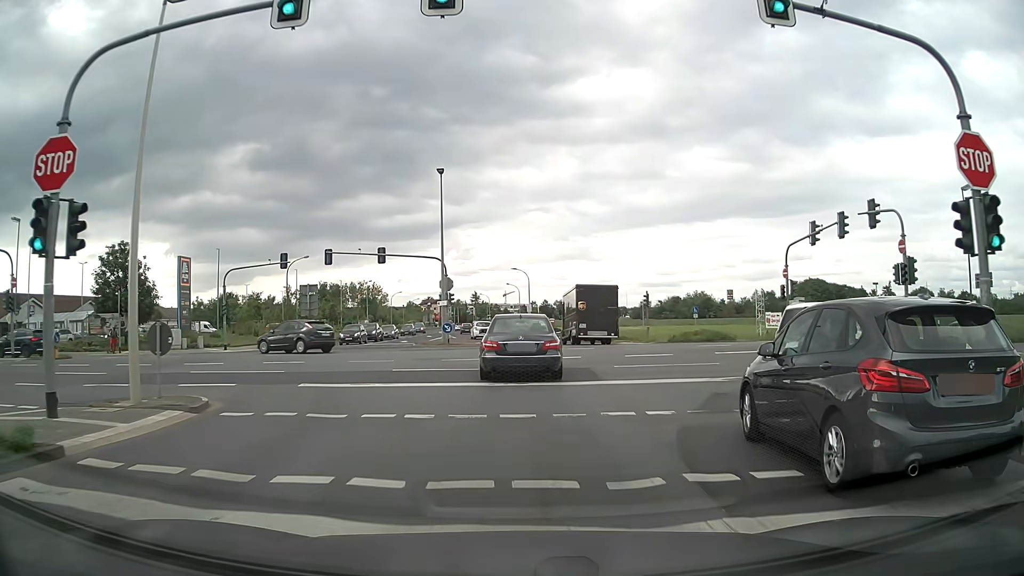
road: tertiary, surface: asphalt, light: Day
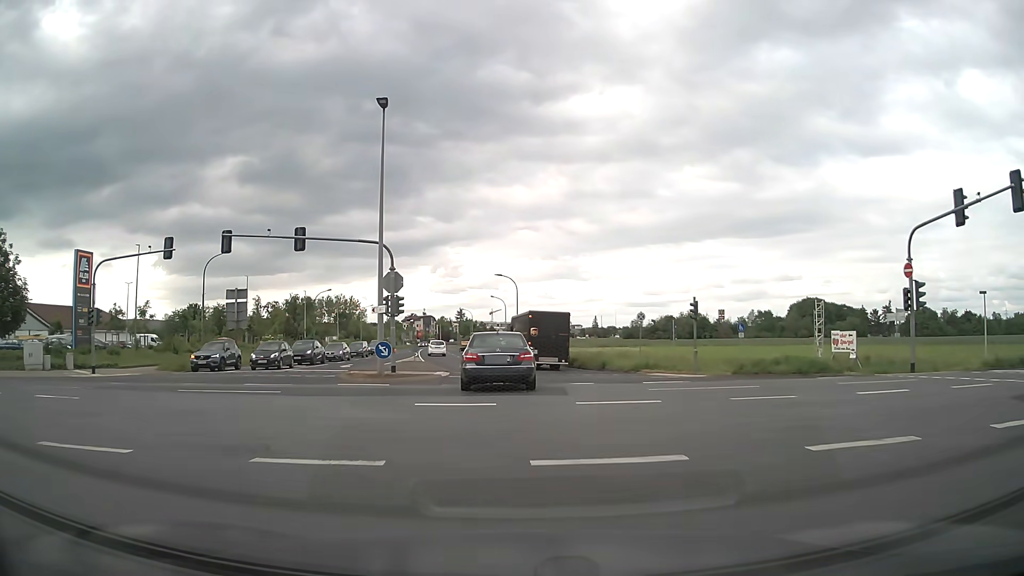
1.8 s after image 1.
(+0.1, +15.3) m; +1°
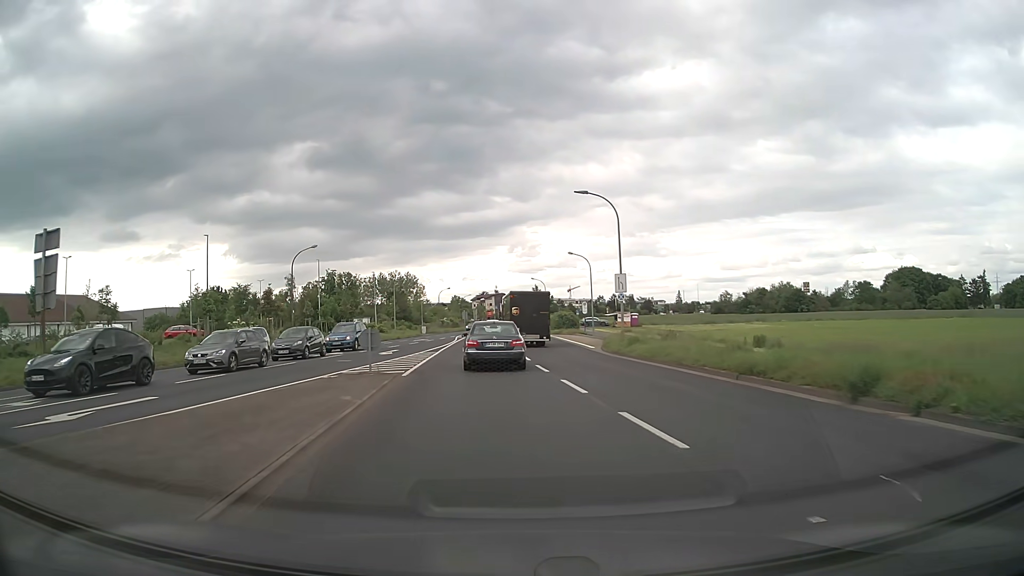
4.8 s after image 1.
(-1.0, +30.1) m; -6°
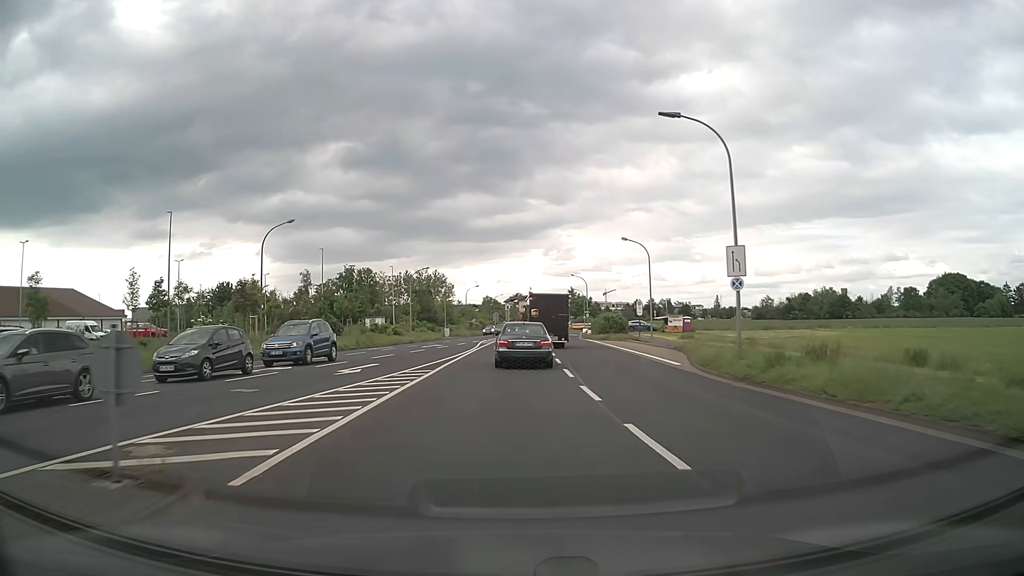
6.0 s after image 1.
(-0.5, +13.1) m; -3°
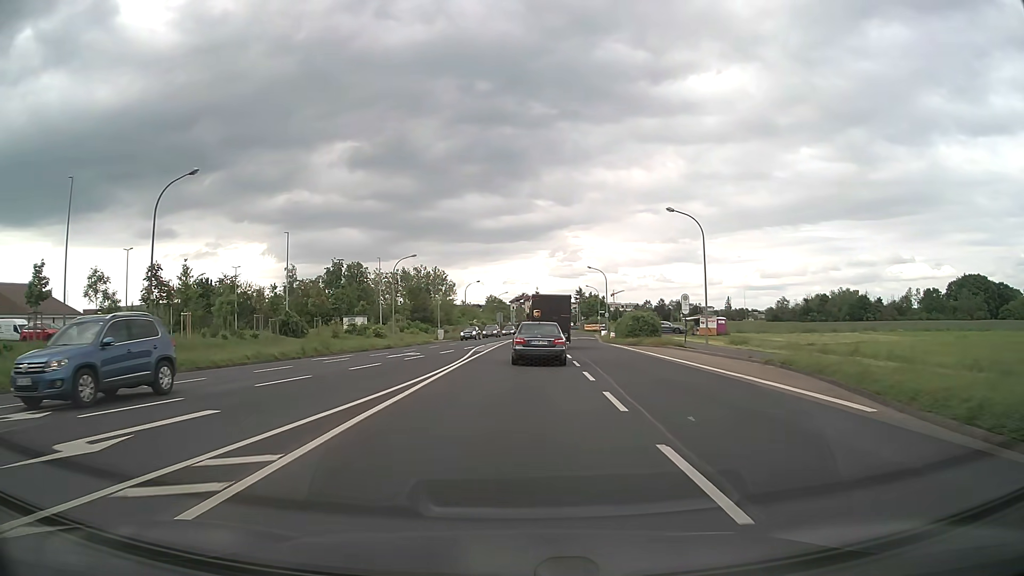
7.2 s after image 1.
(-0.1, +13.7) m; 0°
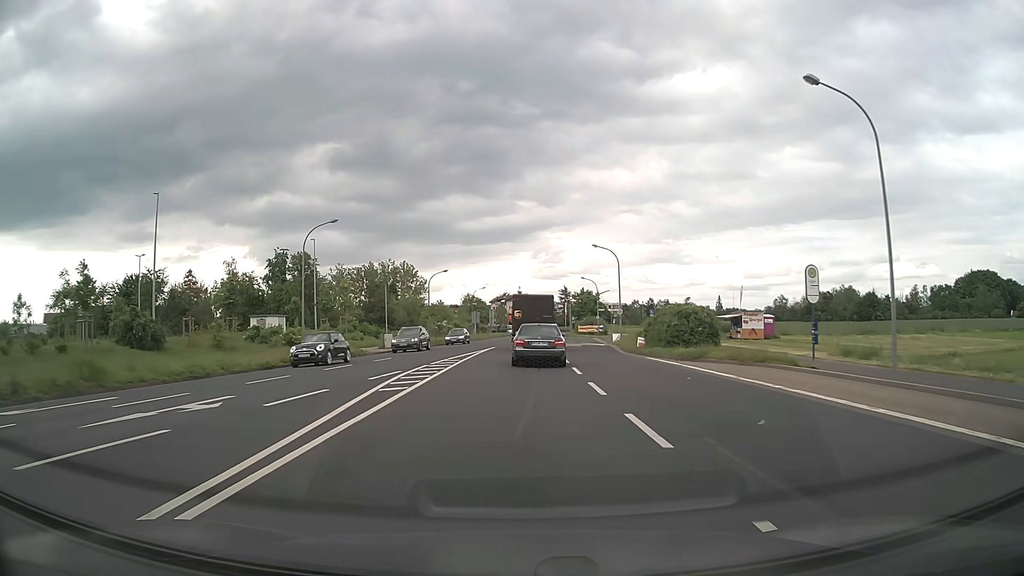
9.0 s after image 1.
(+0.2, +21.3) m; +1°
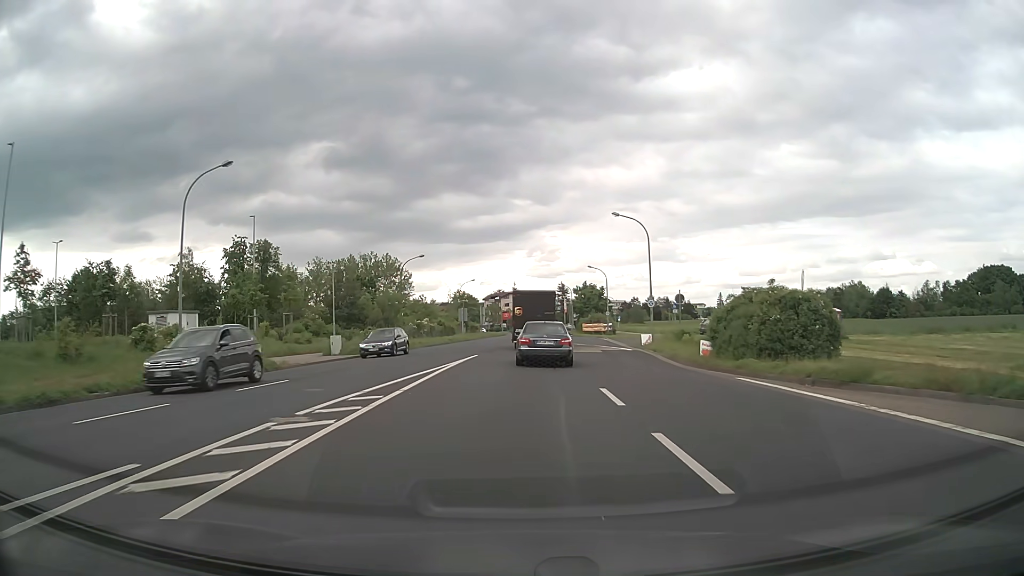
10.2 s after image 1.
(+0.1, +14.5) m; 0°
